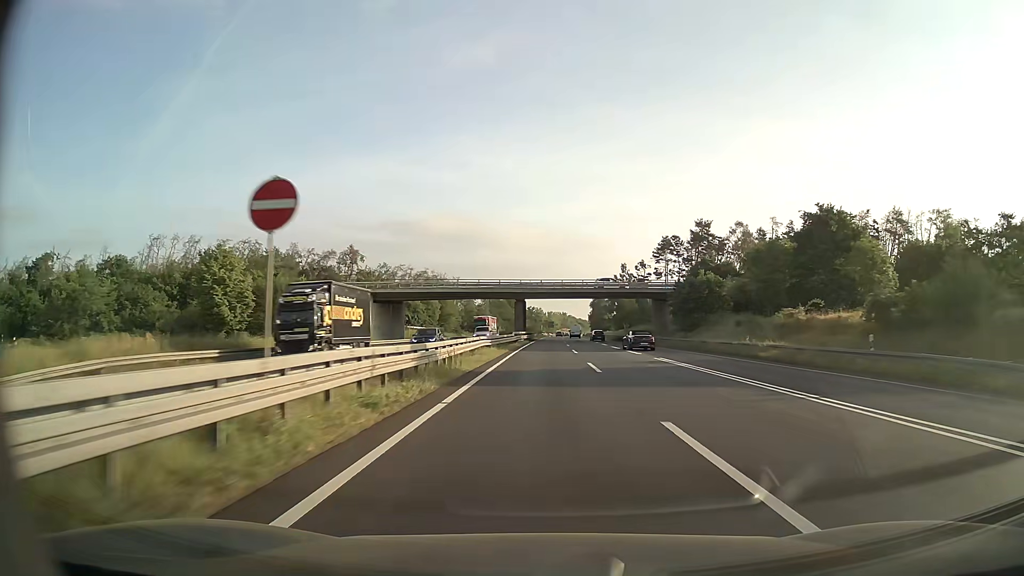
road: trunk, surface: asphalt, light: Day
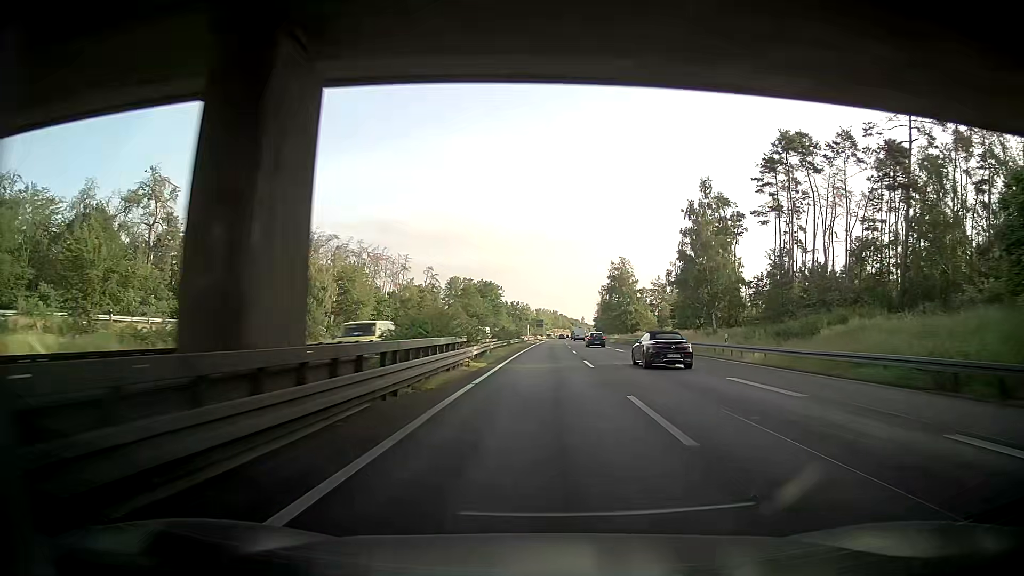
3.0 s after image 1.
(+0.7, +86.2) m; +1°
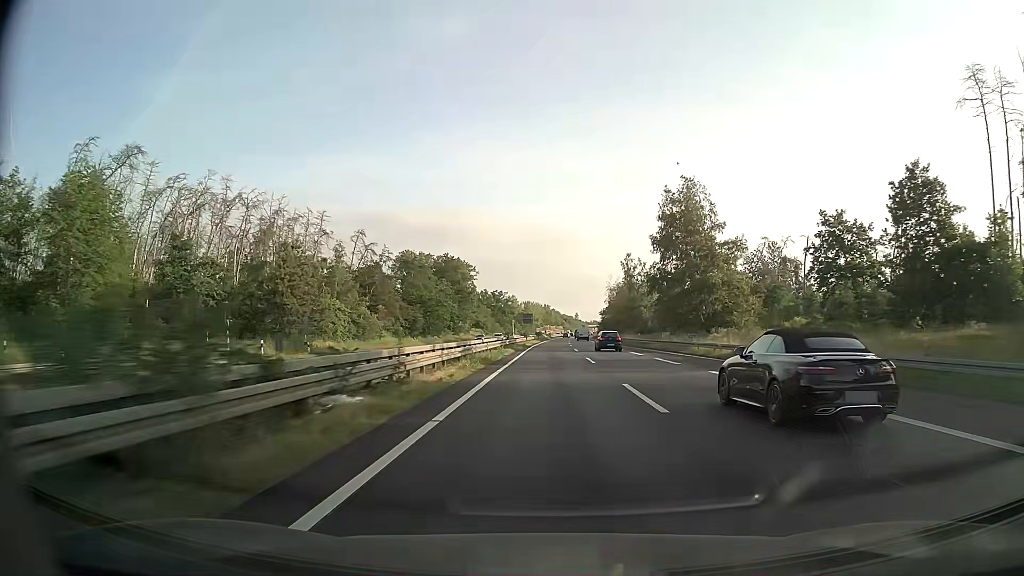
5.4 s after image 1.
(+0.3, +69.0) m; +1°
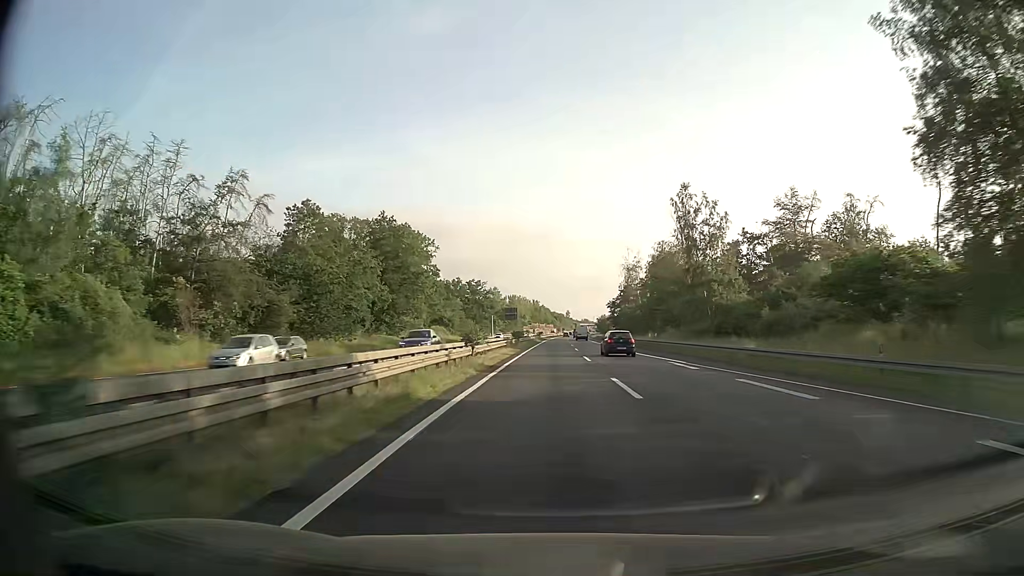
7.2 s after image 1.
(+0.3, +51.9) m; +1°
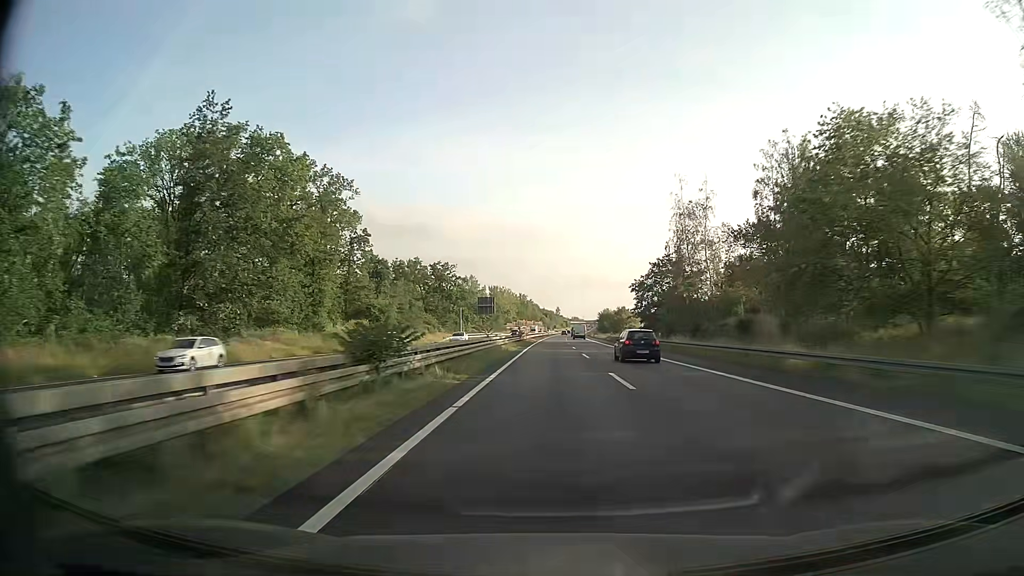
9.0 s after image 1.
(+0.4, +52.0) m; +1°
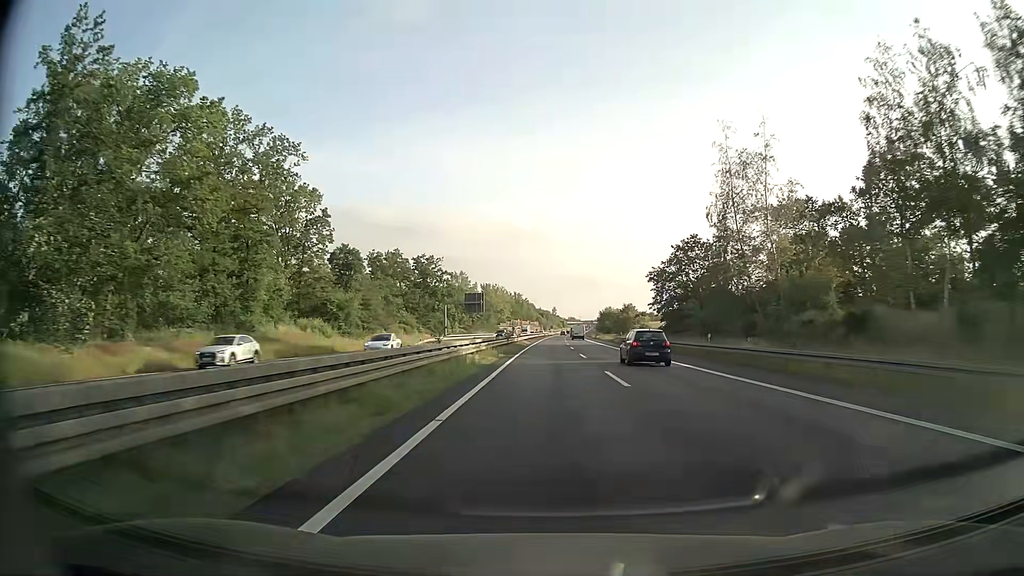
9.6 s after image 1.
(0.0, +17.3) m; 0°
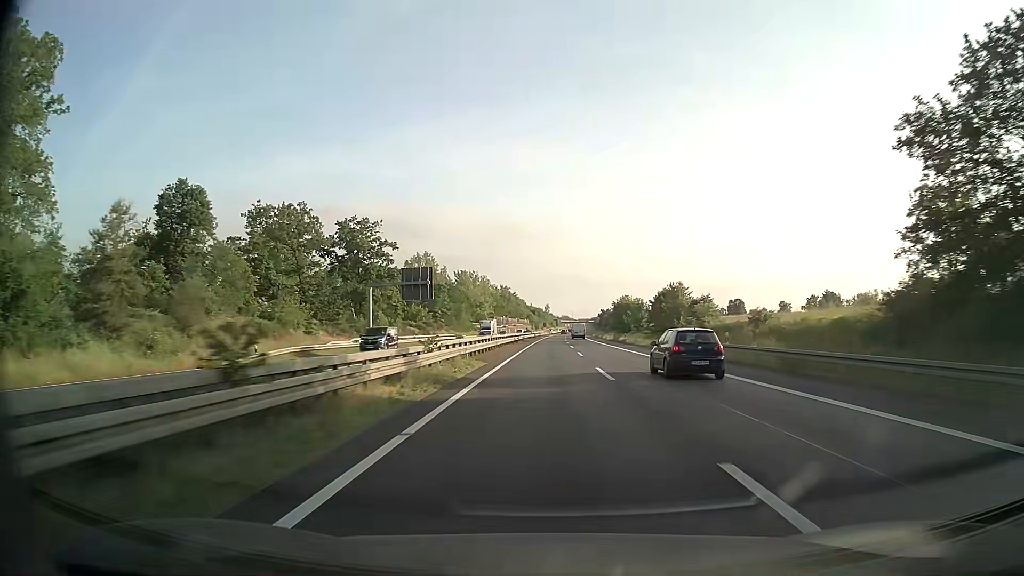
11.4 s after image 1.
(+0.4, +51.9) m; +1°
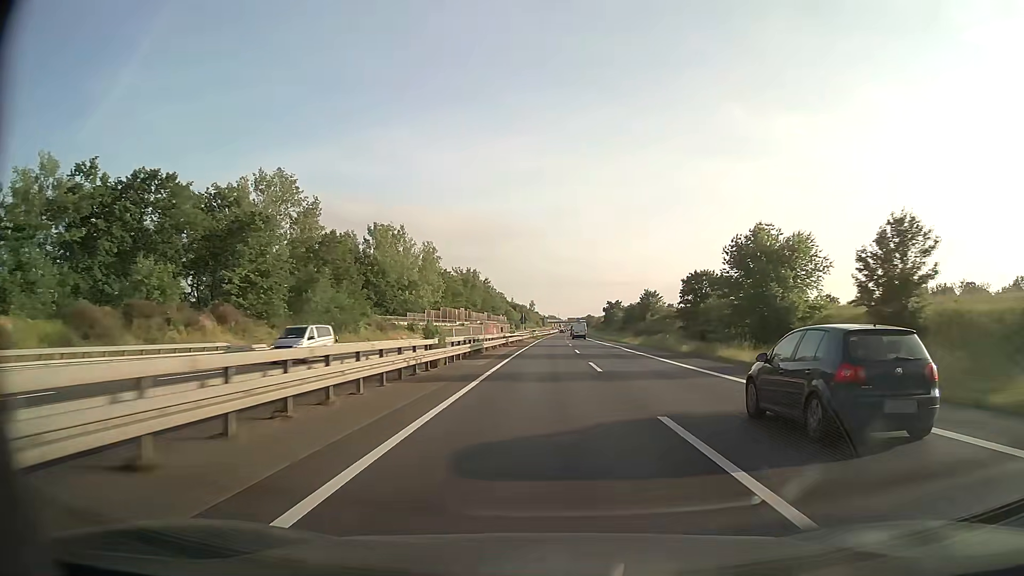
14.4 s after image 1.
(+1.0, +86.4) m; +1°
(0, +10) (0, +20) (0, +30) (0, +40) (0, +50) (0, +60) (0, +70) (+1, +80) (+1, +90) (+1, +100) m
